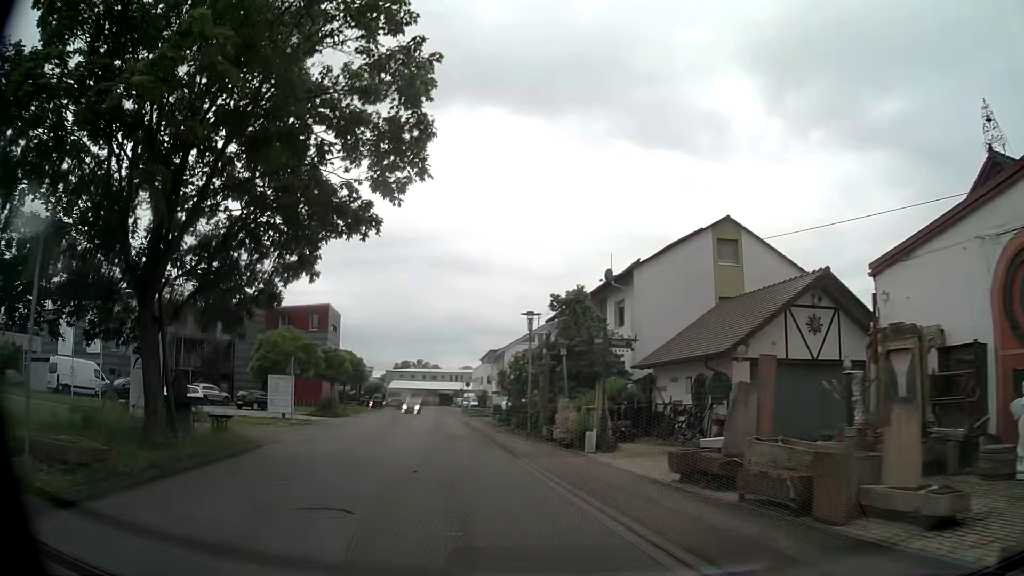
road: unclassified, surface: asphalt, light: Day
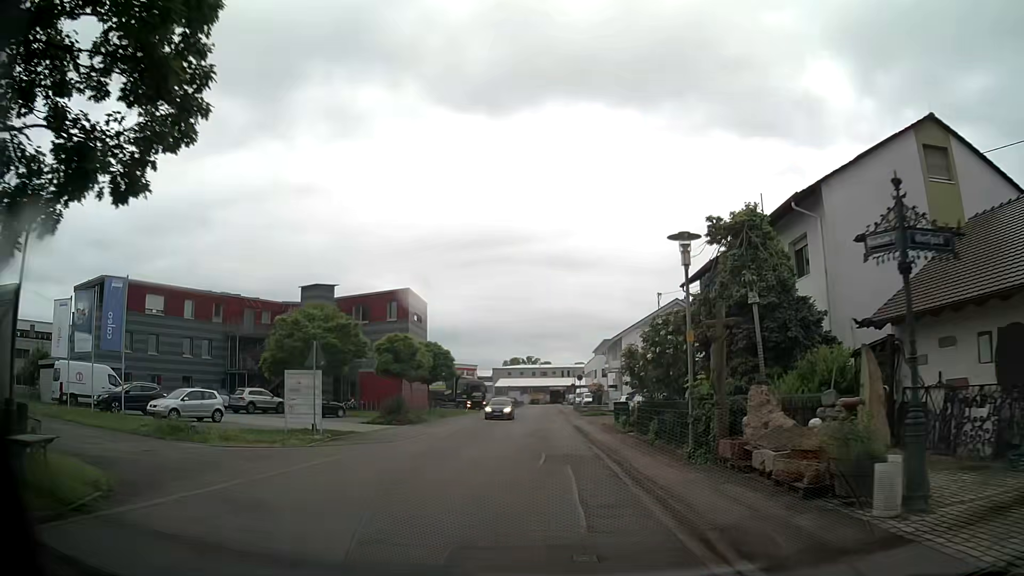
(-1.0, +10.4) m; -9°
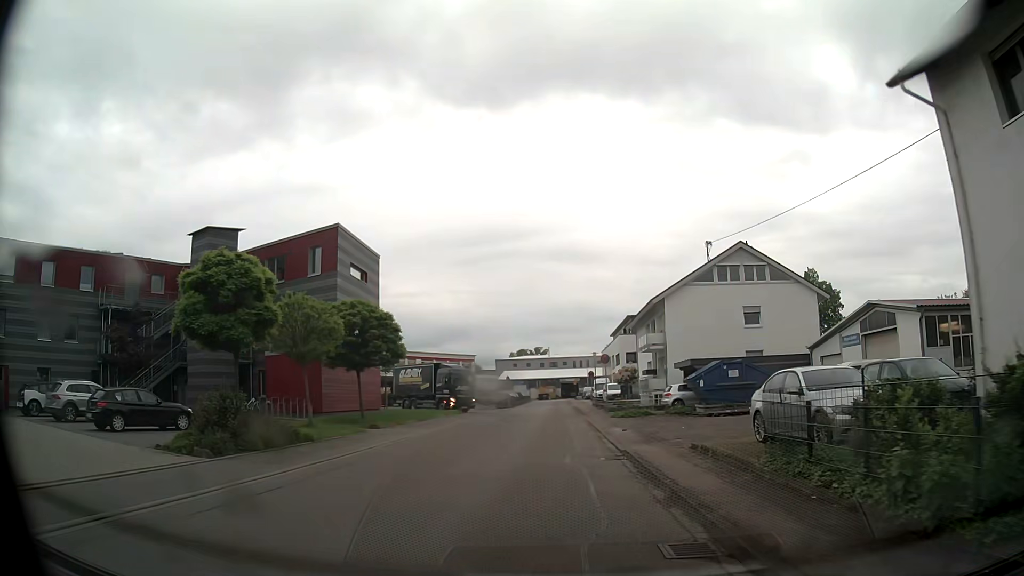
(-0.5, +19.7) m; -2°
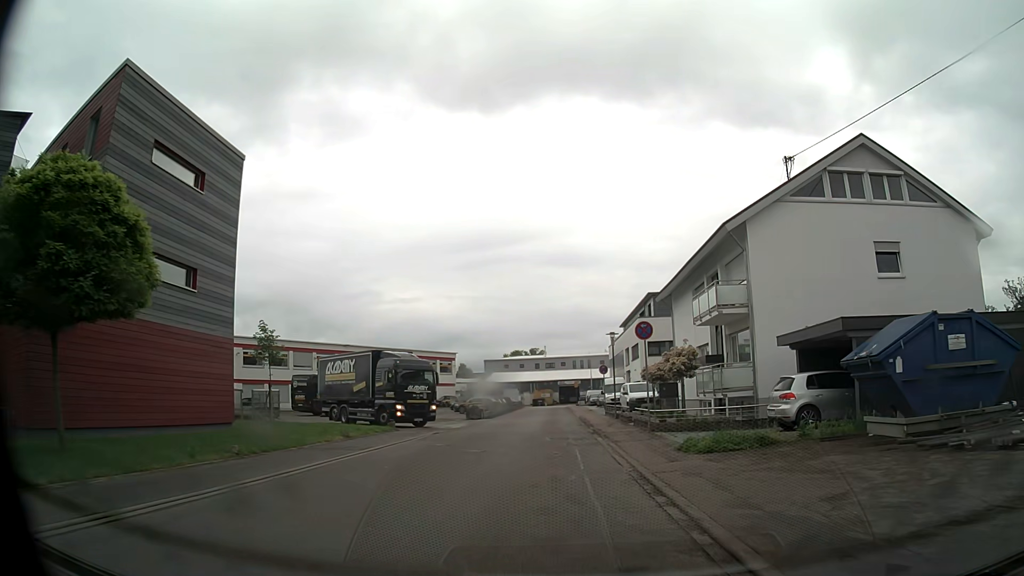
(+0.2, +19.4) m; 0°
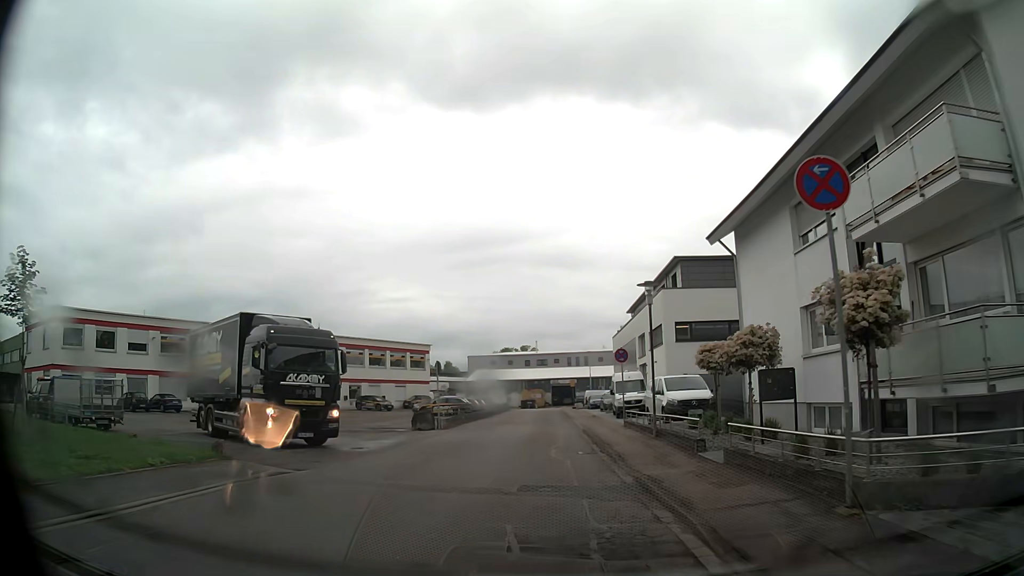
(+0.2, +15.2) m; +1°
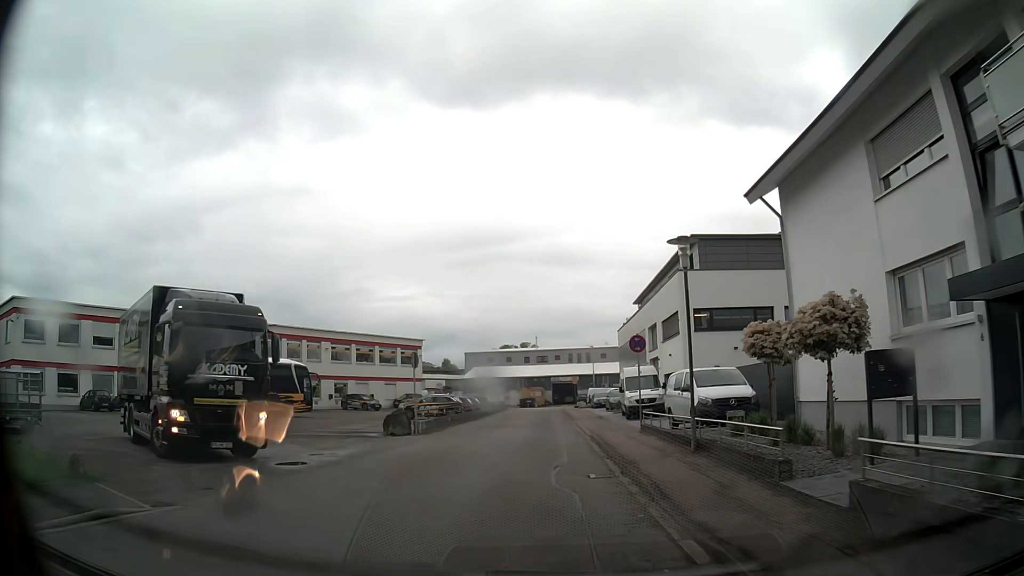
(0.0, +5.1) m; -1°
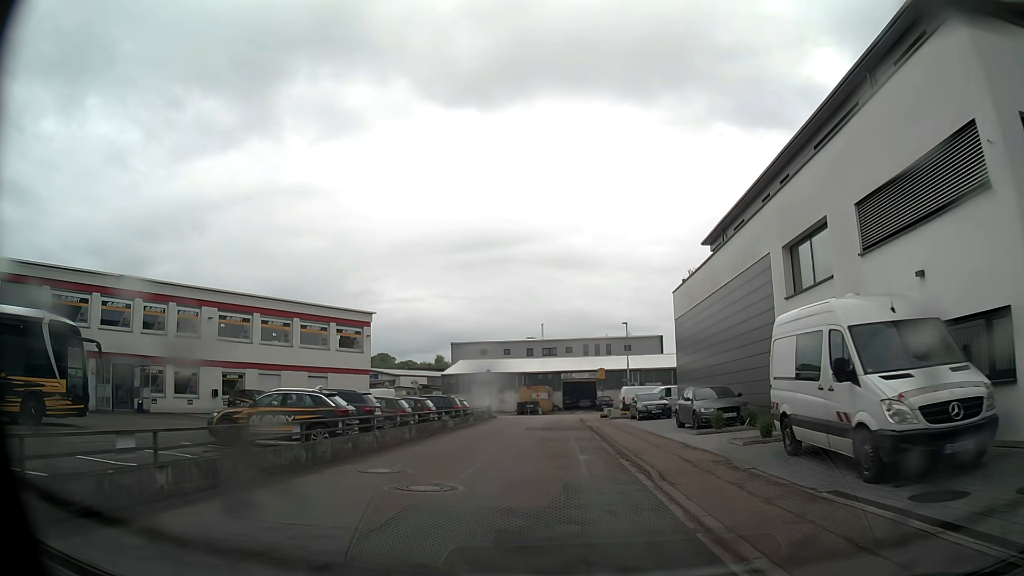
(-0.1, +25.4) m; 0°
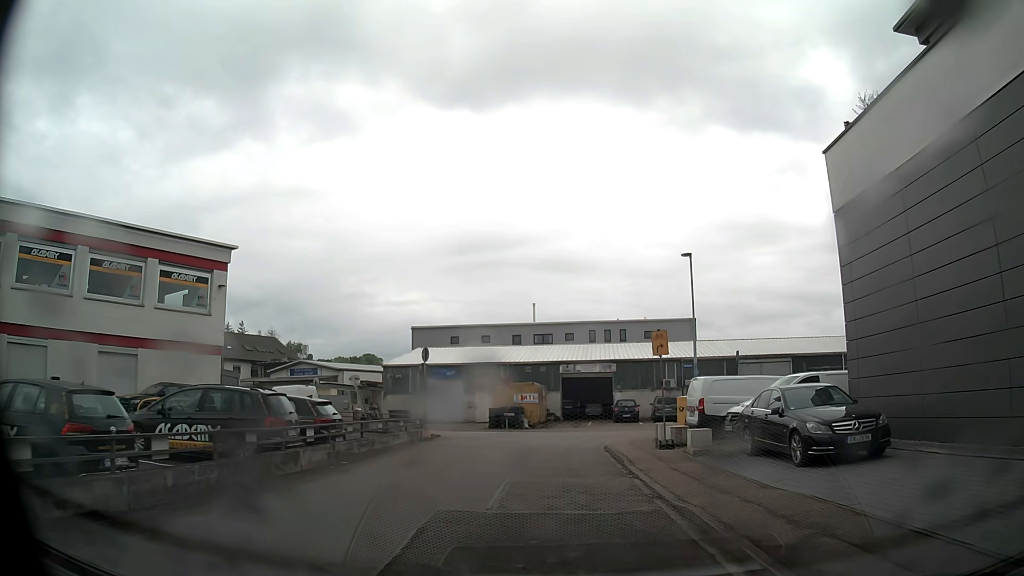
(0.0, +23.5) m; 0°
(0, +10) (0, +20) (0, +30) (-7, +37) (-16, +42) (-24, +47) (-33, +51) (-42, +56) (-51, +61) (-60, +66) m
